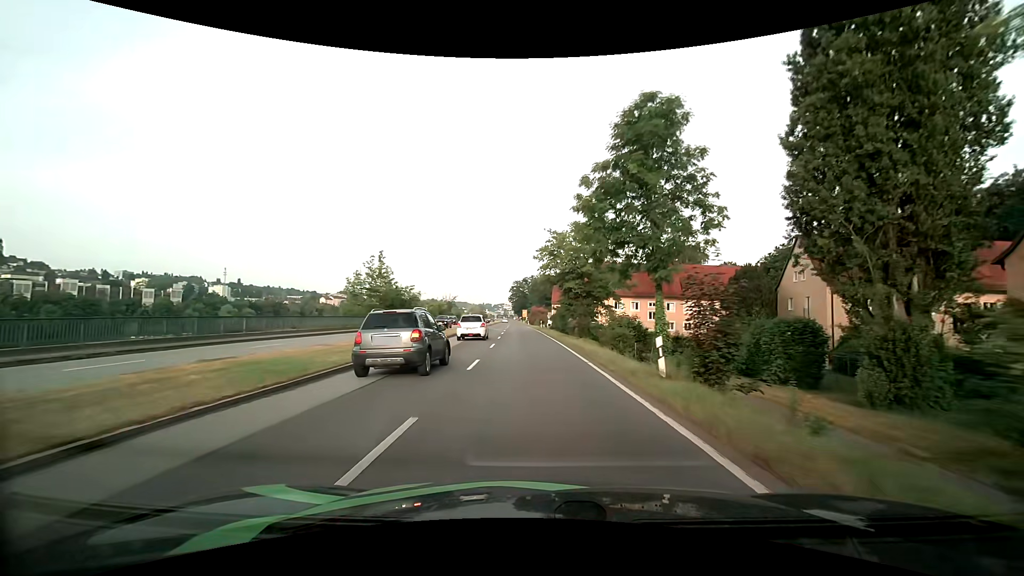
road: primary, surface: asphalt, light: Day
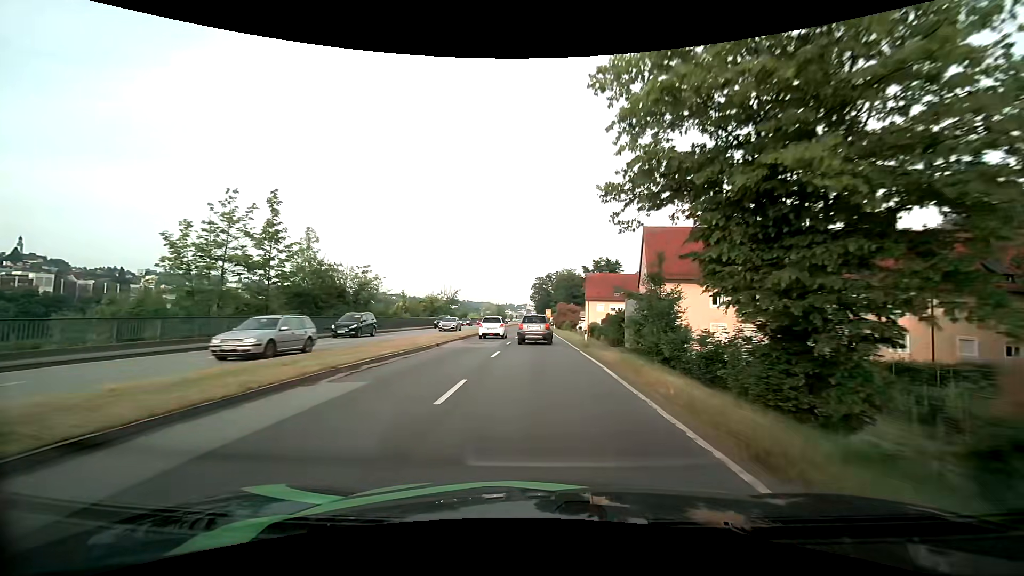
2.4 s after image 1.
(-1.0, +32.6) m; -3°
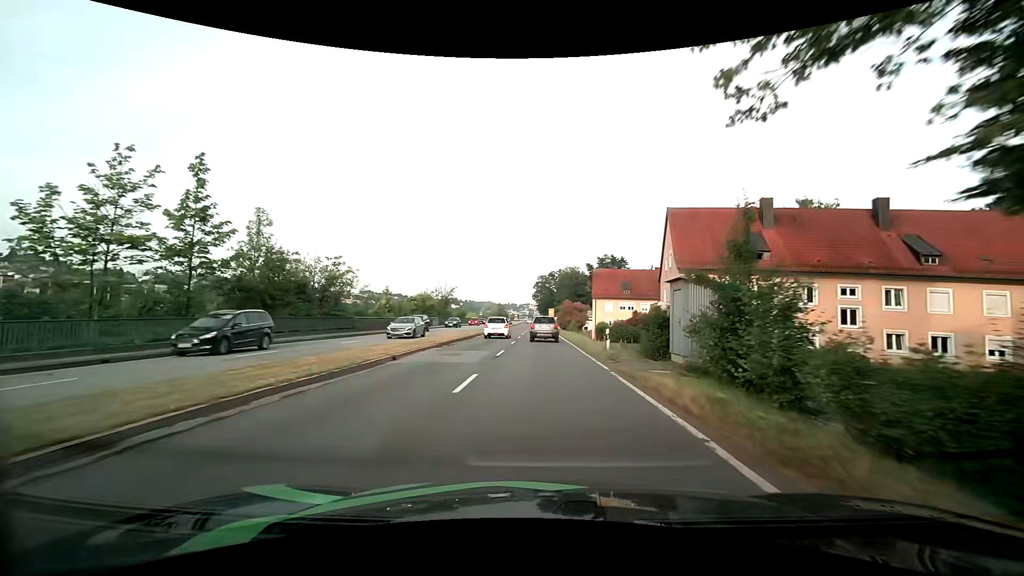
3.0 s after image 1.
(0.0, +8.0) m; -1°
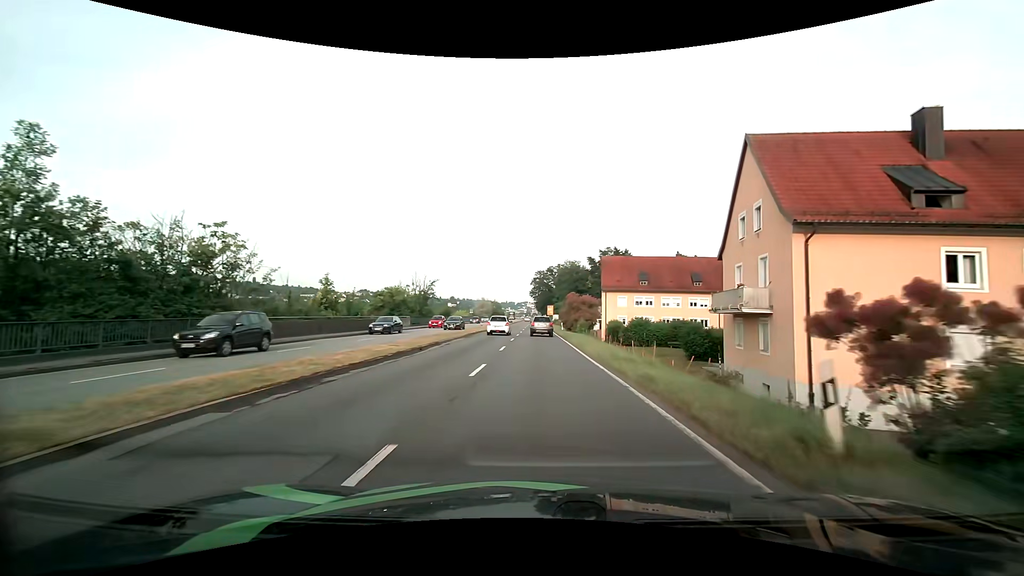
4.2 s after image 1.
(+0.1, +15.7) m; +1°
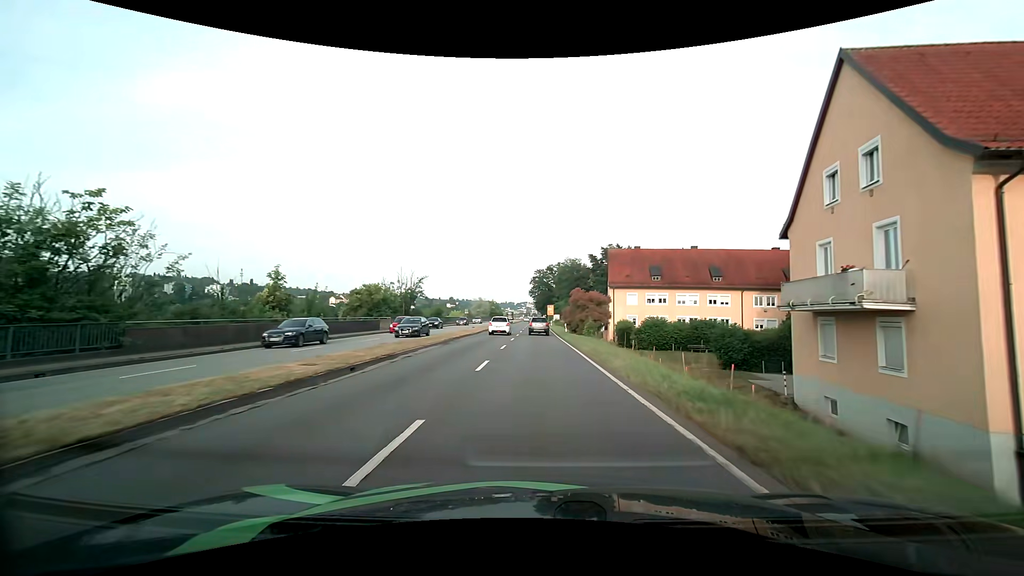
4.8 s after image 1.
(0.0, +7.8) m; 0°
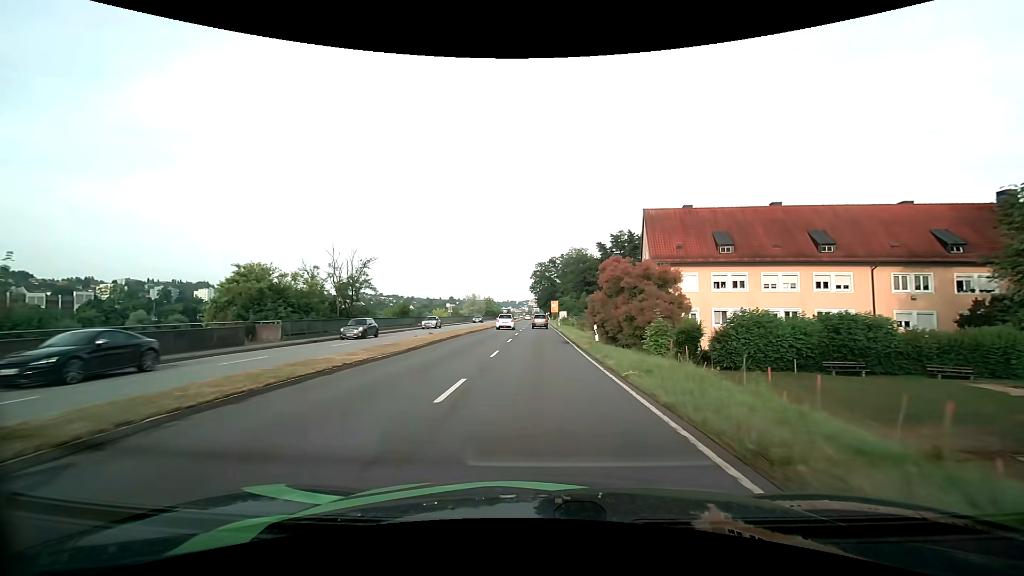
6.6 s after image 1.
(0.0, +23.3) m; 0°
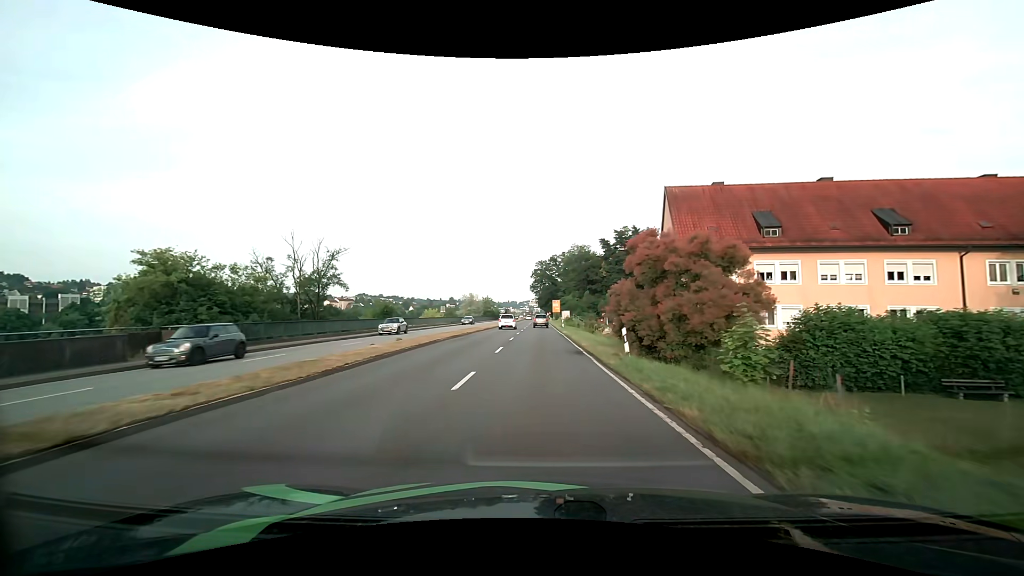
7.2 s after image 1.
(0.0, +7.7) m; 0°
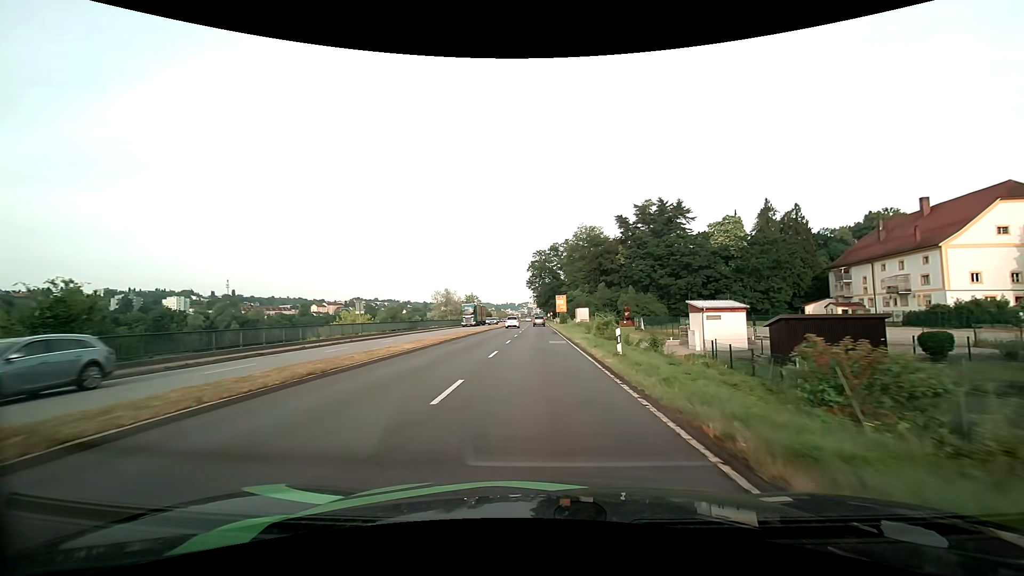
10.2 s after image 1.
(+0.2, +38.0) m; 0°
(0, +10) (0, +20) (0, +30) (0, +40) (0, +50) (0, +60) (0, +70) (0, +80) (0, +90) (0, +100) m
